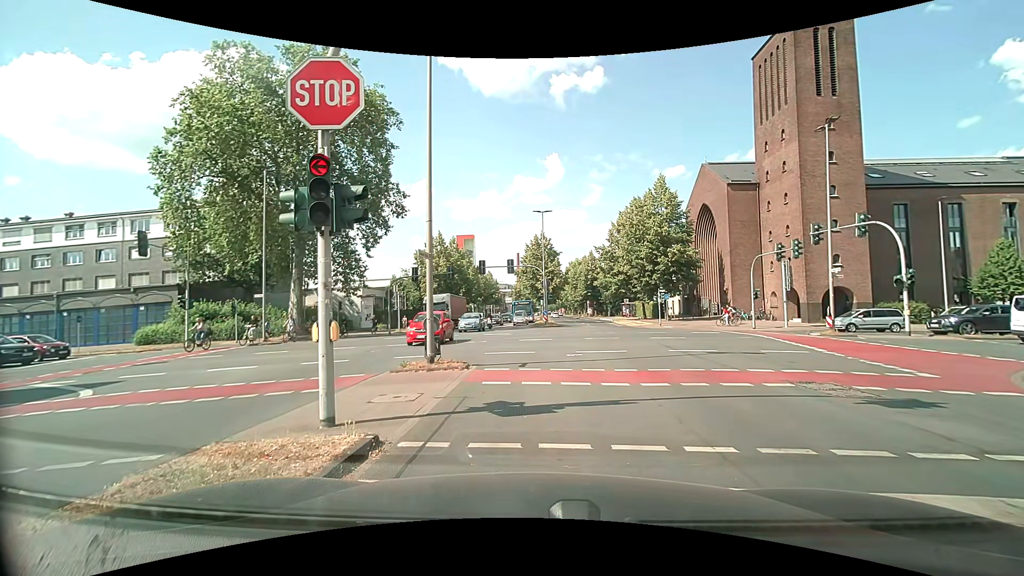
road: secondary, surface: asphalt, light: Day
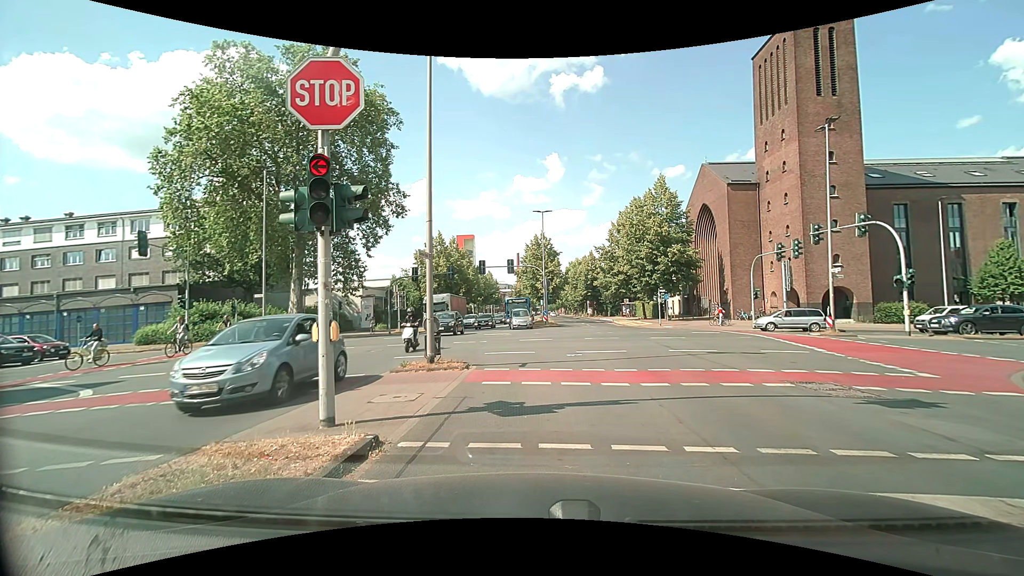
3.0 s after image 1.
(0.0, 0.0) m; 0°
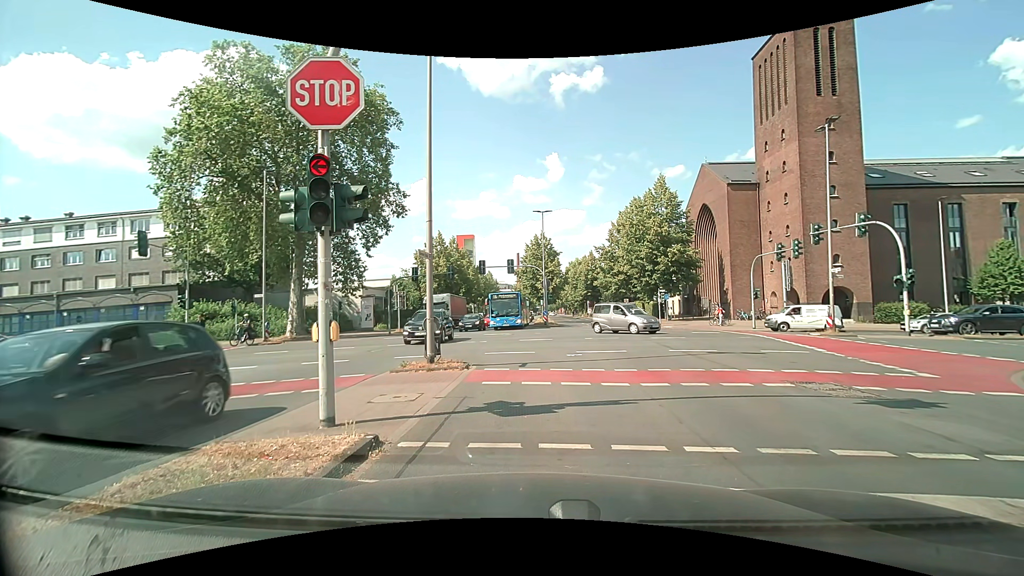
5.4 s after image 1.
(0.0, 0.0) m; 0°
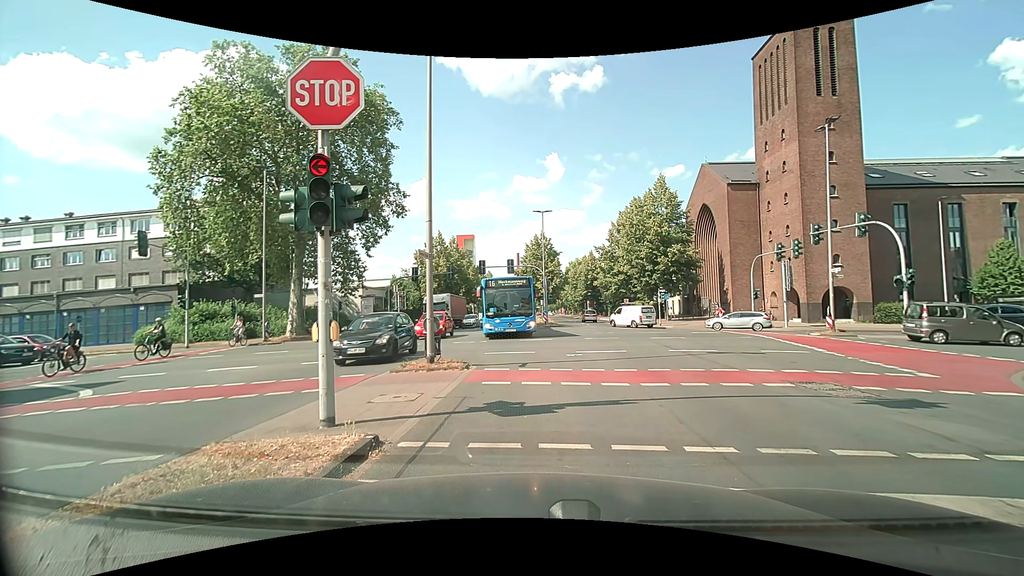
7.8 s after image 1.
(0.0, 0.0) m; 0°
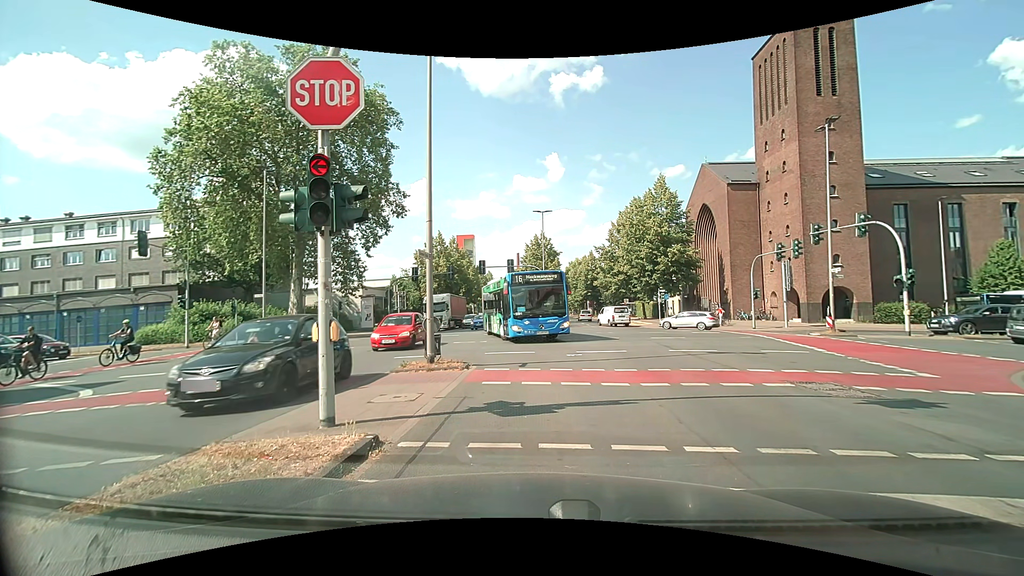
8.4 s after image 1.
(0.0, 0.0) m; 0°
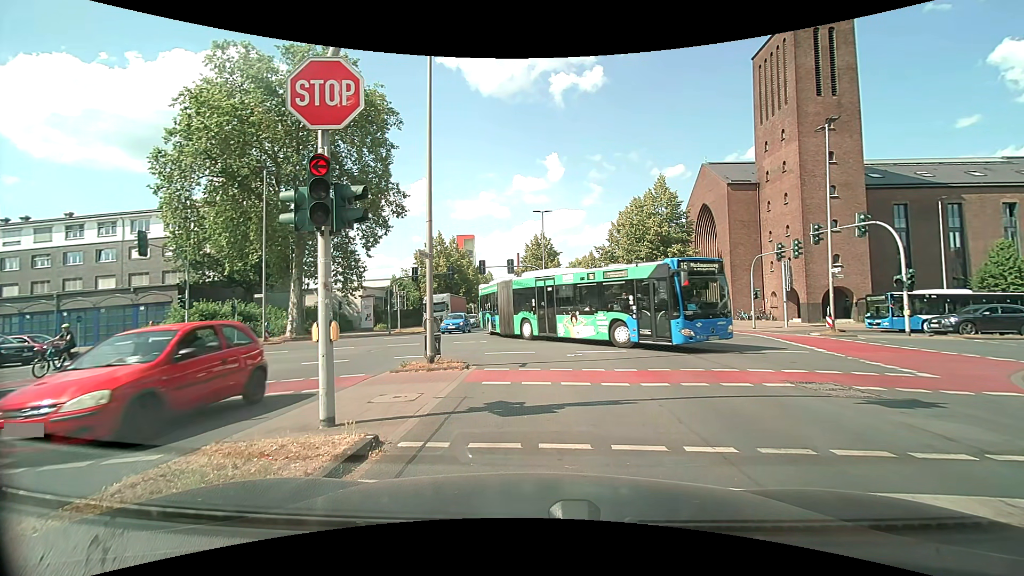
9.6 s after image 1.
(0.0, 0.0) m; 0°
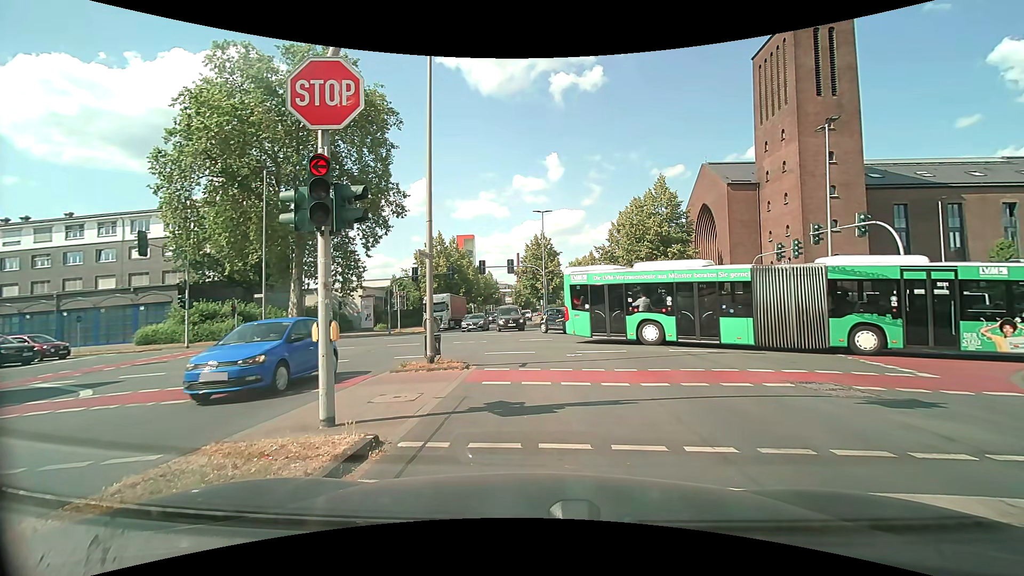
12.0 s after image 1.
(0.0, 0.0) m; 0°
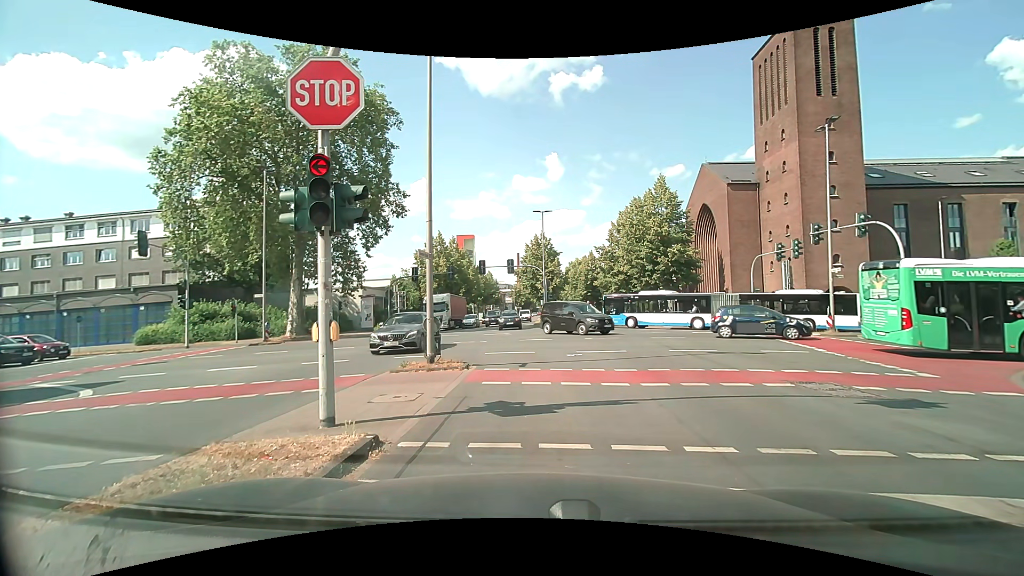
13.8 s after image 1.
(0.0, 0.0) m; 0°
(0, +10) (0, +20) (-3, +29) (-10, +36) (-20, +38) (-30, +38) (-40, +38) (-50, +39) (-60, +39) (-70, +39) m
